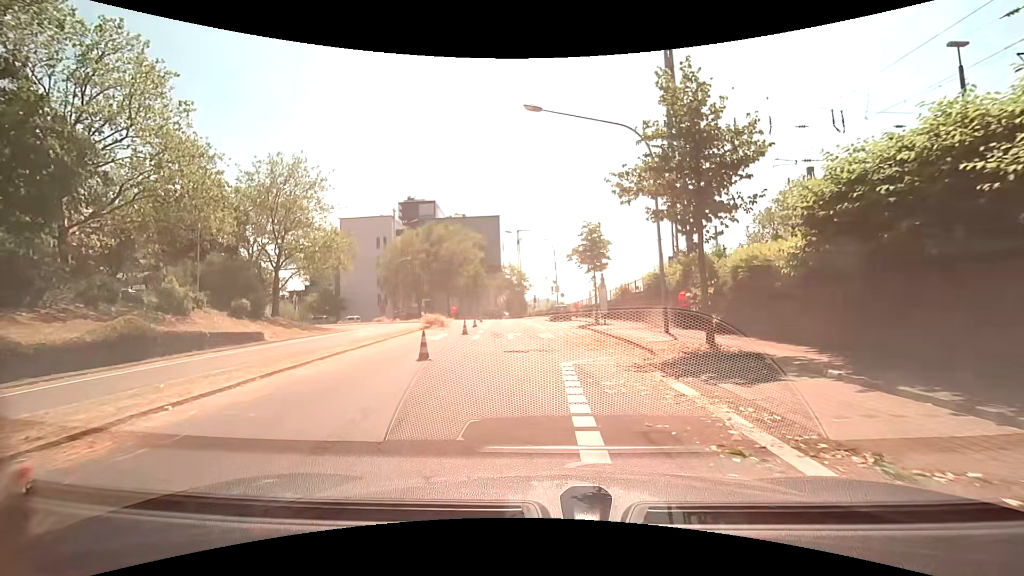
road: secondary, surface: asphalt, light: Day
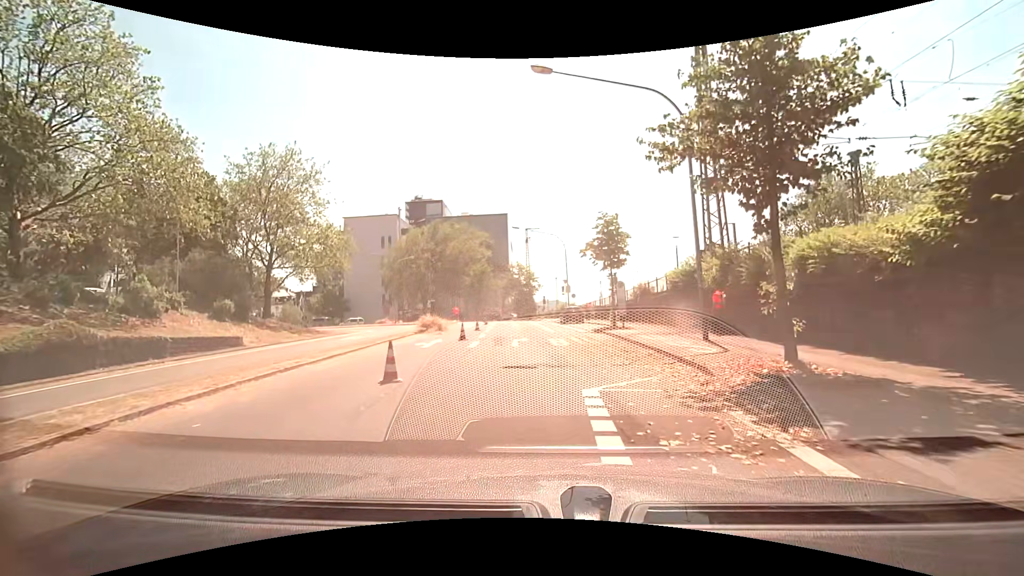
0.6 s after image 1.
(0.0, +3.7) m; -1°
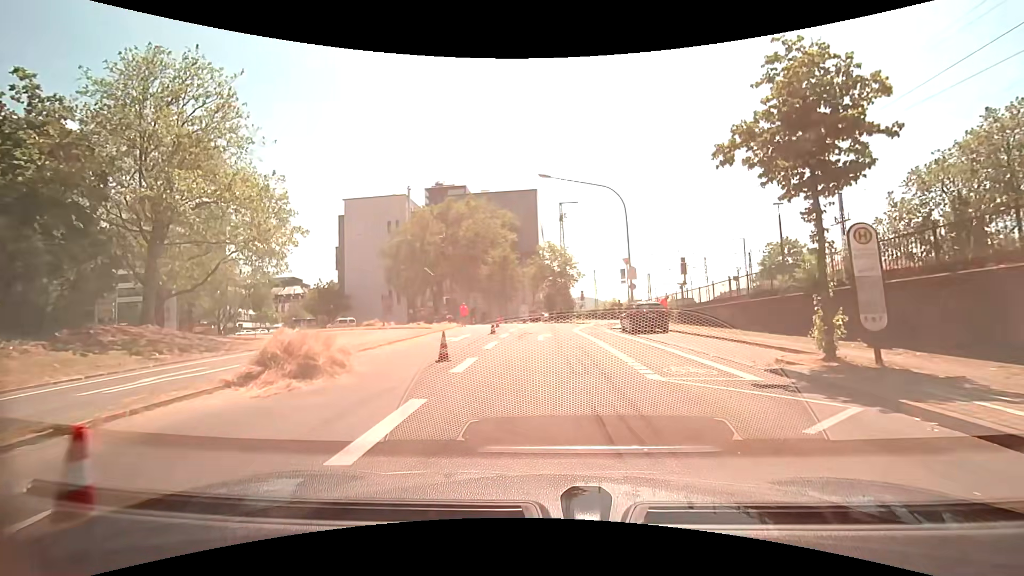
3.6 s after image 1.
(-0.9, +19.4) m; -3°
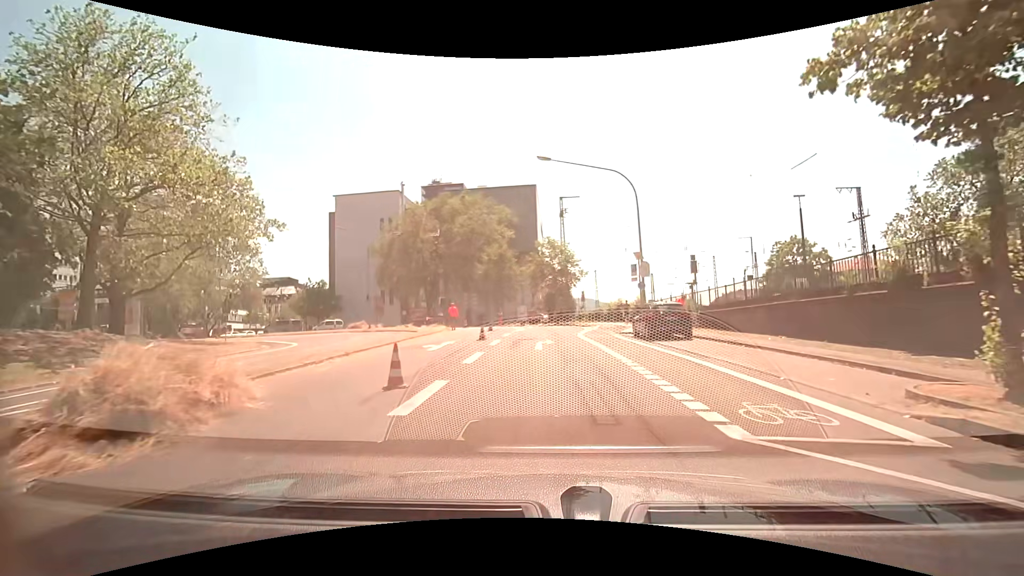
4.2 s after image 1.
(0.0, +4.1) m; 0°
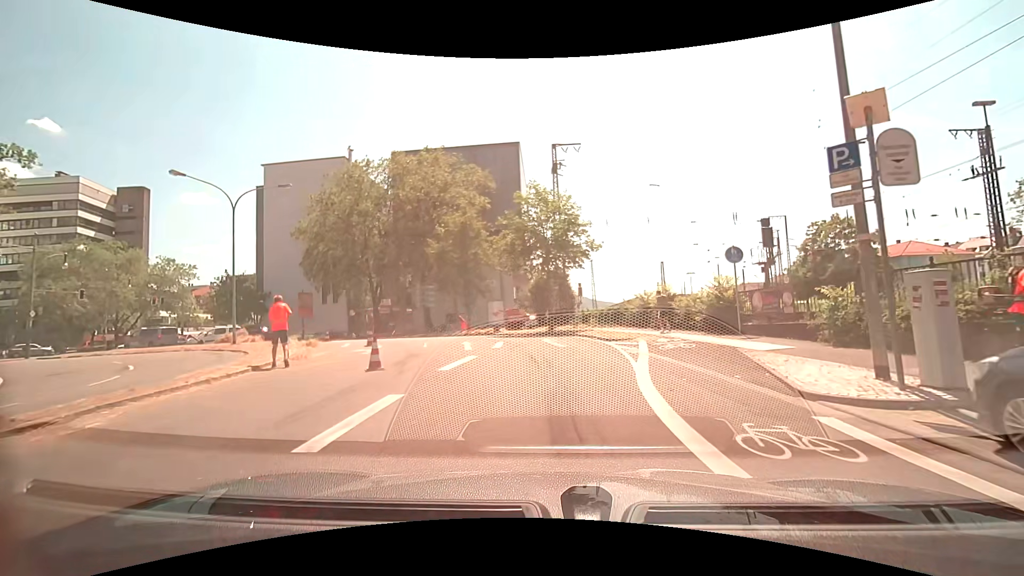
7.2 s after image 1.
(-0.1, +19.5) m; +1°
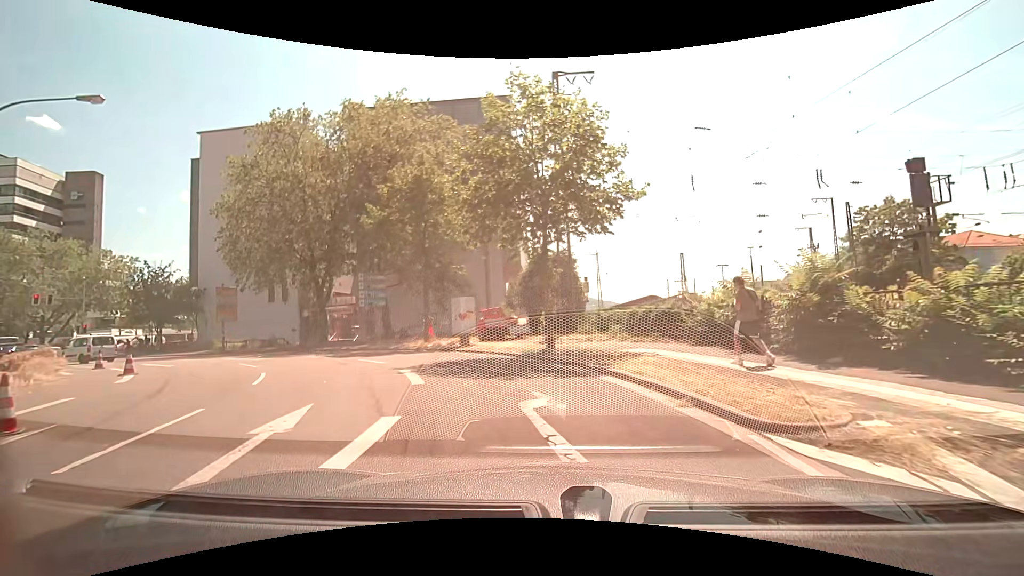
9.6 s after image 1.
(+0.1, +13.2) m; -1°
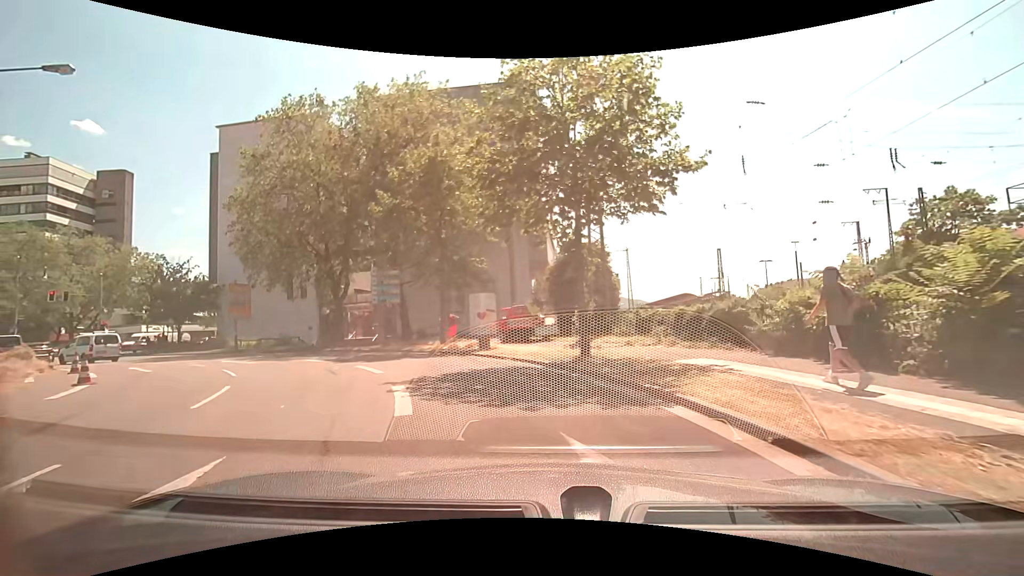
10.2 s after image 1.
(0.0, +2.9) m; -3°
